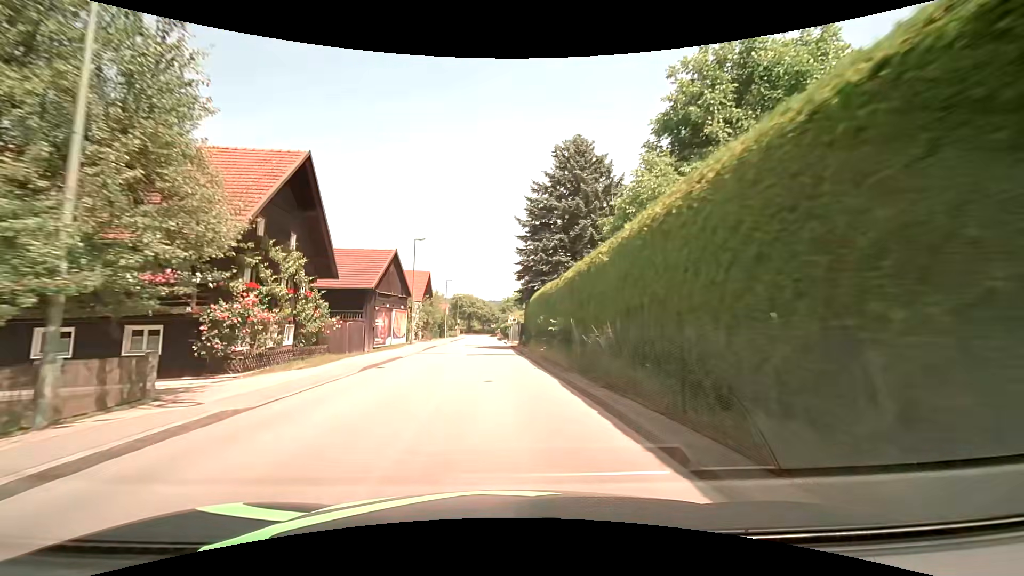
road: unclassified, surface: asphalt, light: Day
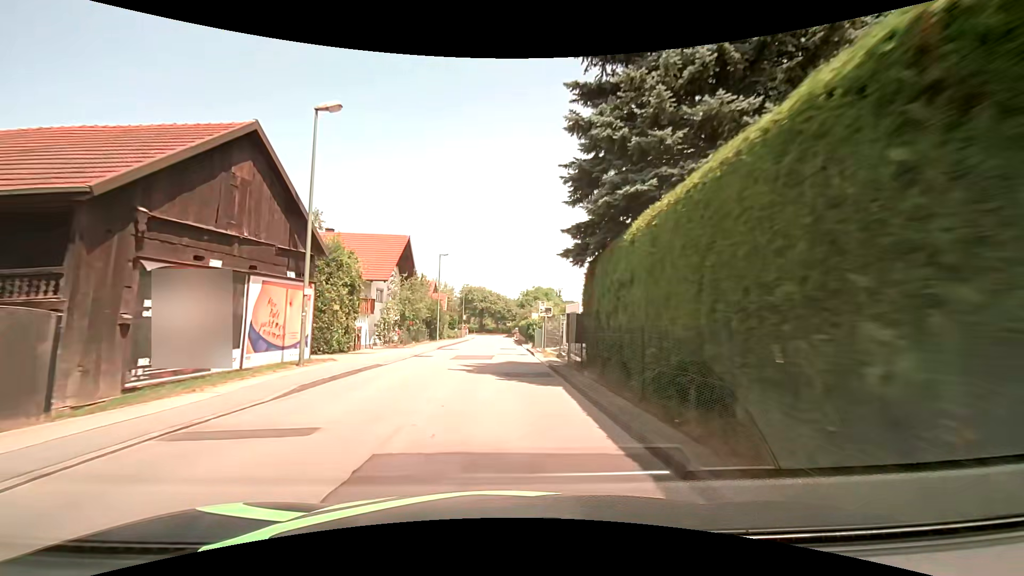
(-0.6, +22.7) m; -2°
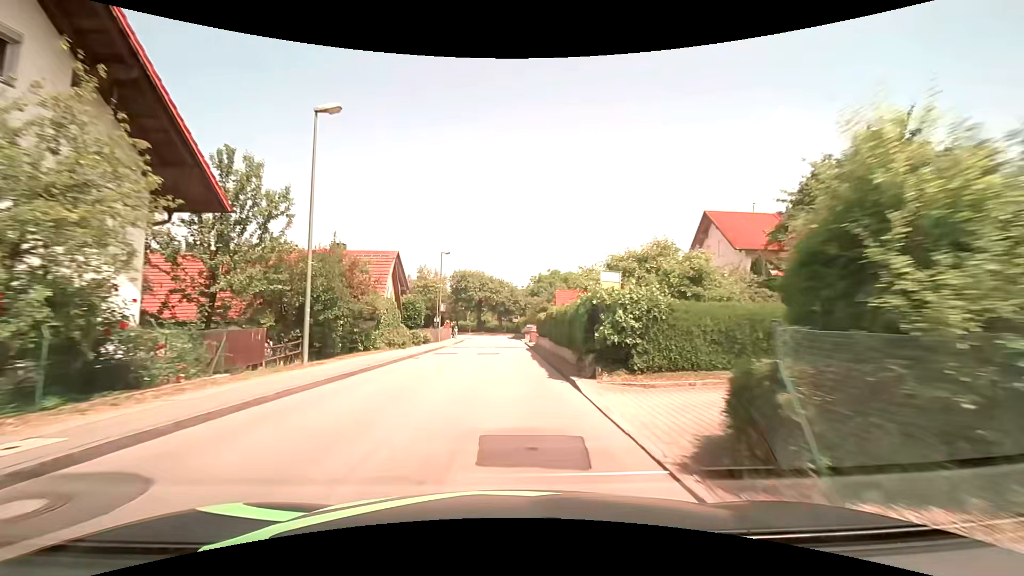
(+0.1, +30.5) m; 0°
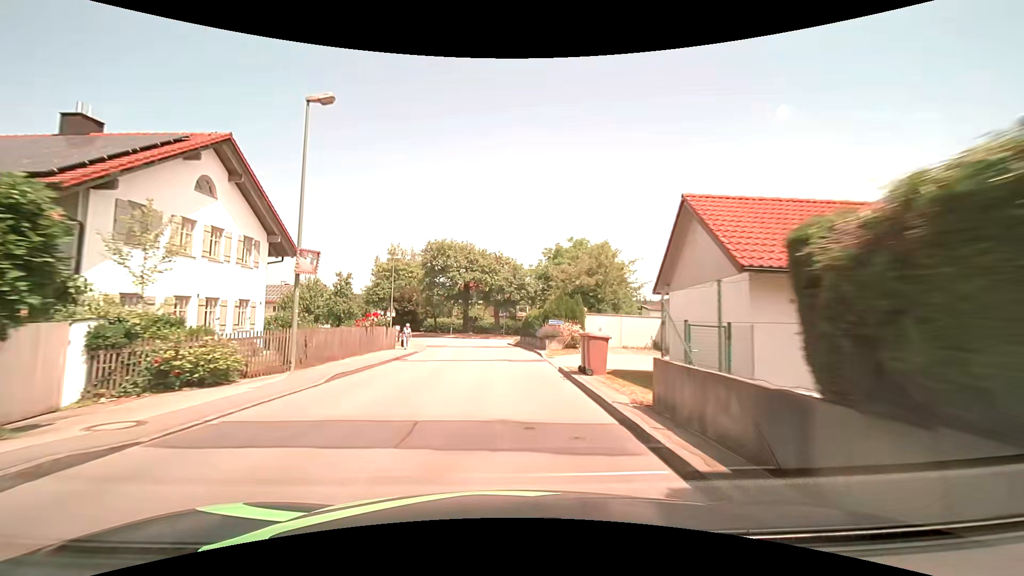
(+0.2, +30.6) m; 0°
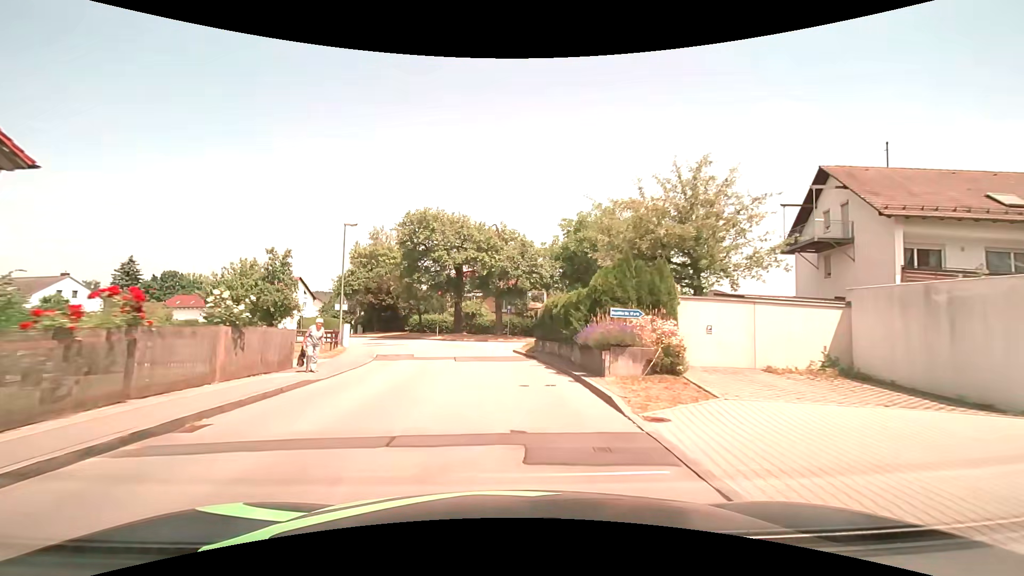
(-0.1, +15.3) m; -1°
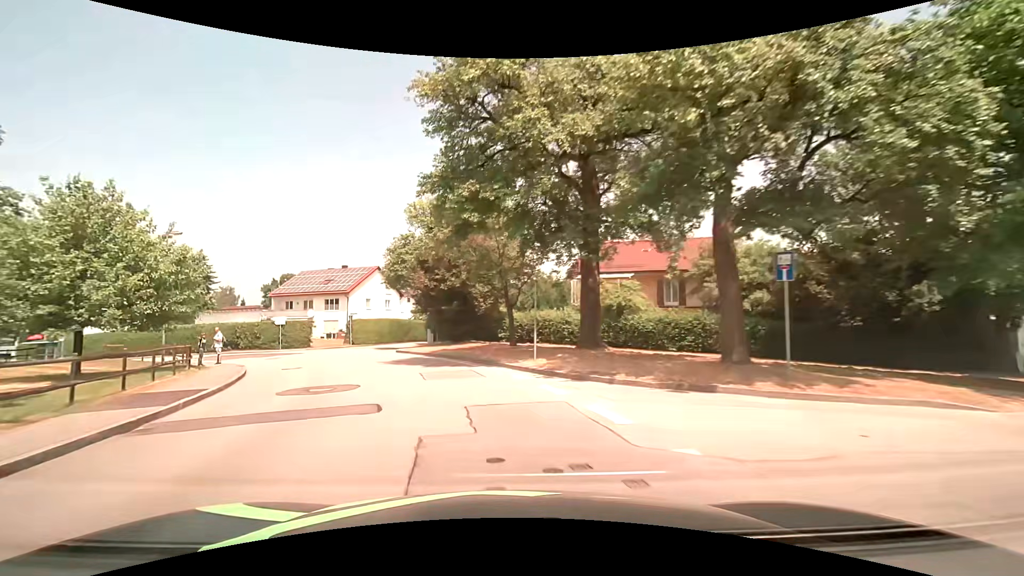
(-2.2, +29.2) m; -14°
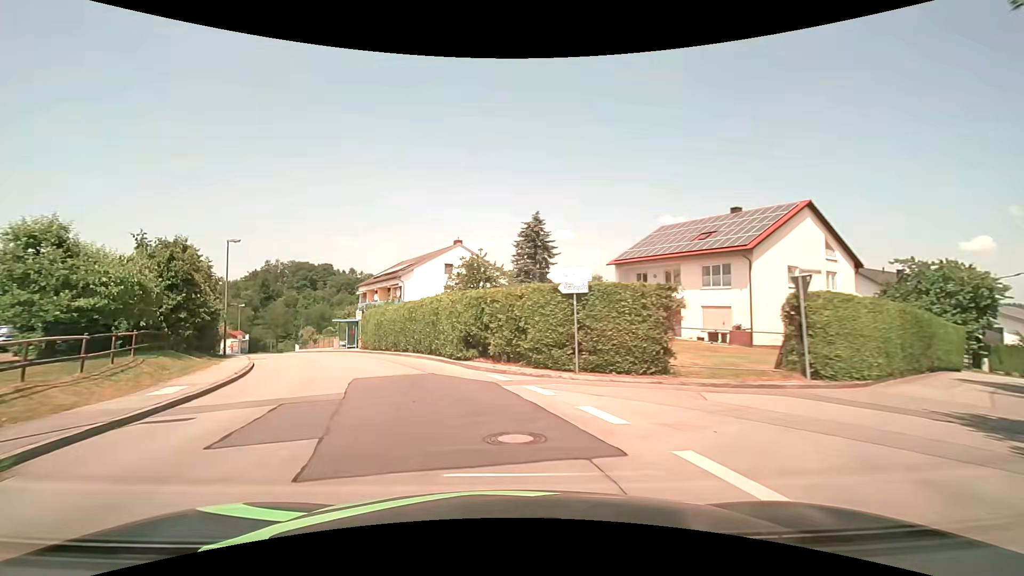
(-10.5, +31.1) m; -40°
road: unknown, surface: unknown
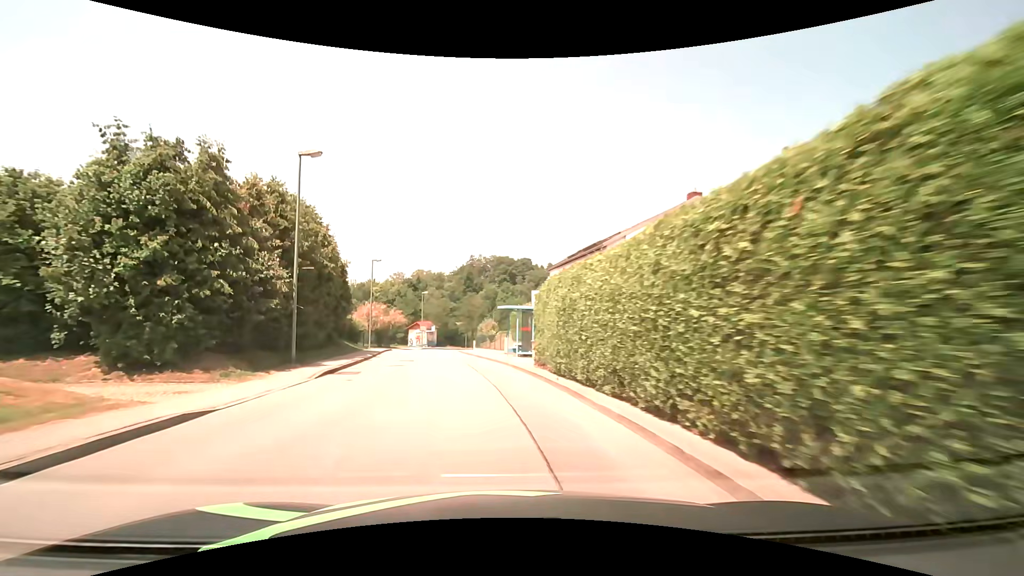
(-4.3, +19.6) m; -23°
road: unclassified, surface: asphalt
(-1, +10) (-2, +20) (-4, +30) (-5, +40) (-7, +49) (-7, +59) (-7, +69) (-5, +79) (-3, +89) (0, +99) m
